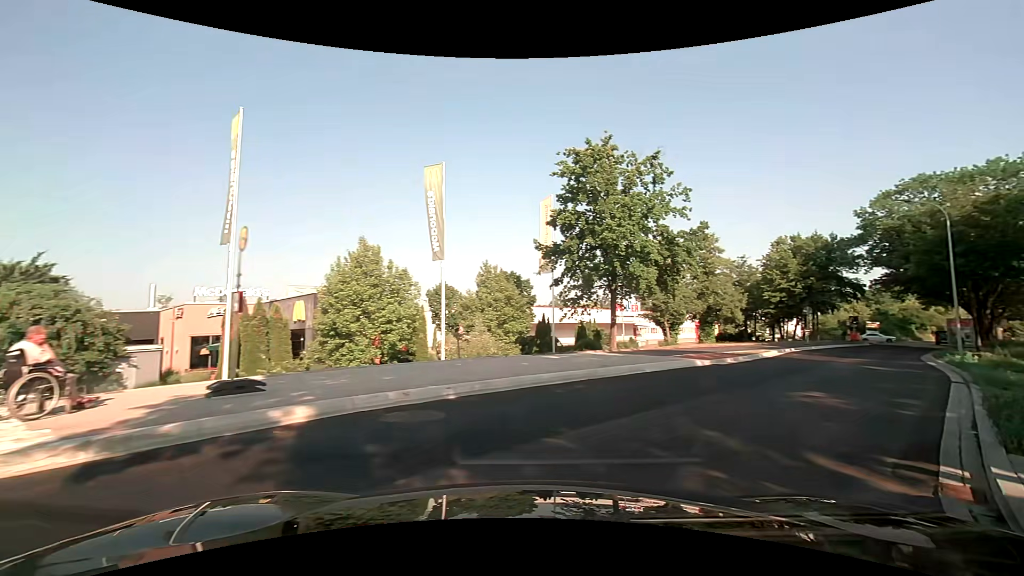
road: unclassified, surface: asphalt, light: Day
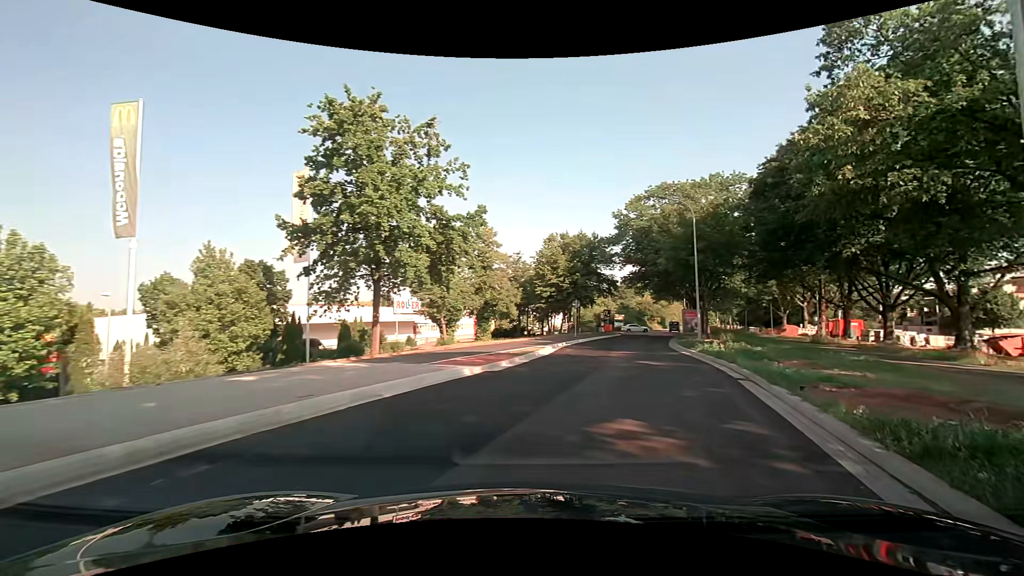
(+1.1, +5.5) m; +23°
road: tertiary
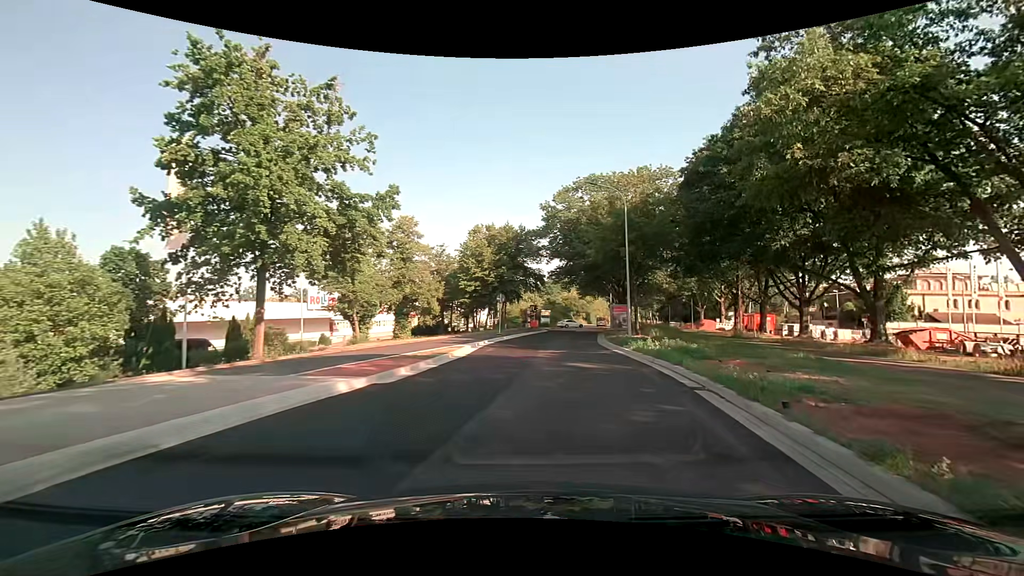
(+0.2, +3.2) m; +7°
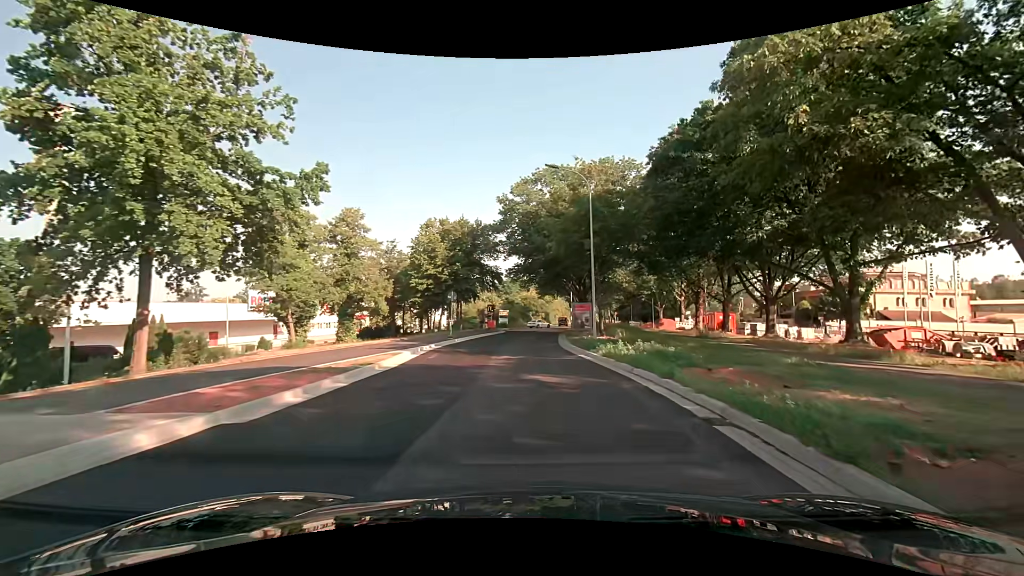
(+0.2, +3.5) m; +4°
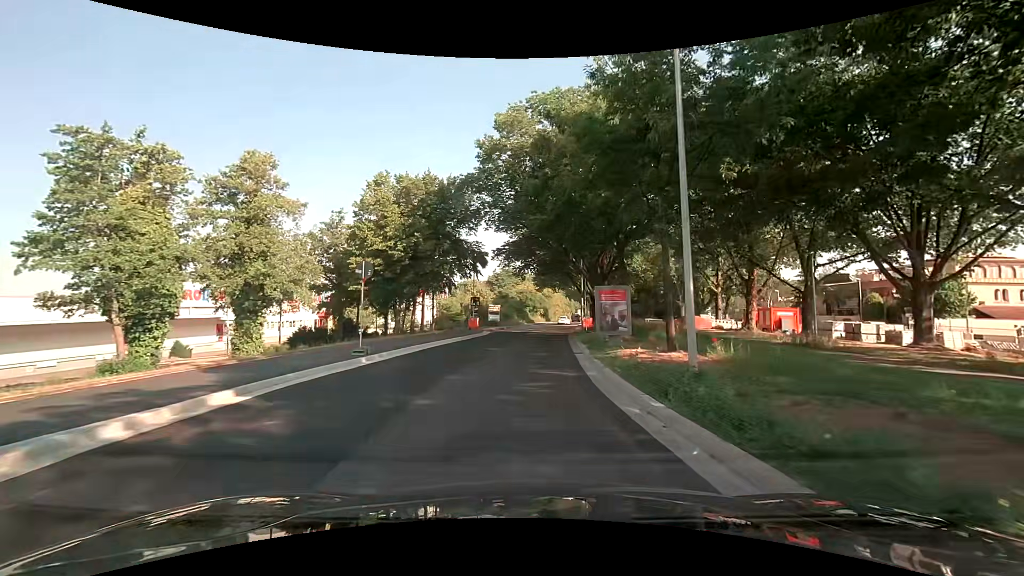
(+0.4, +16.3) m; 0°
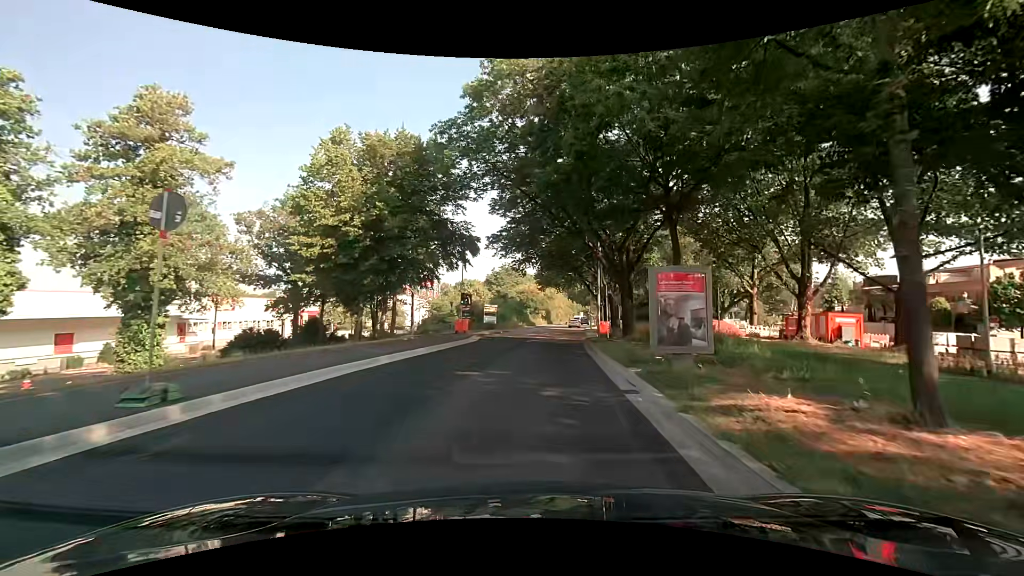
(-0.1, +9.0) m; -1°
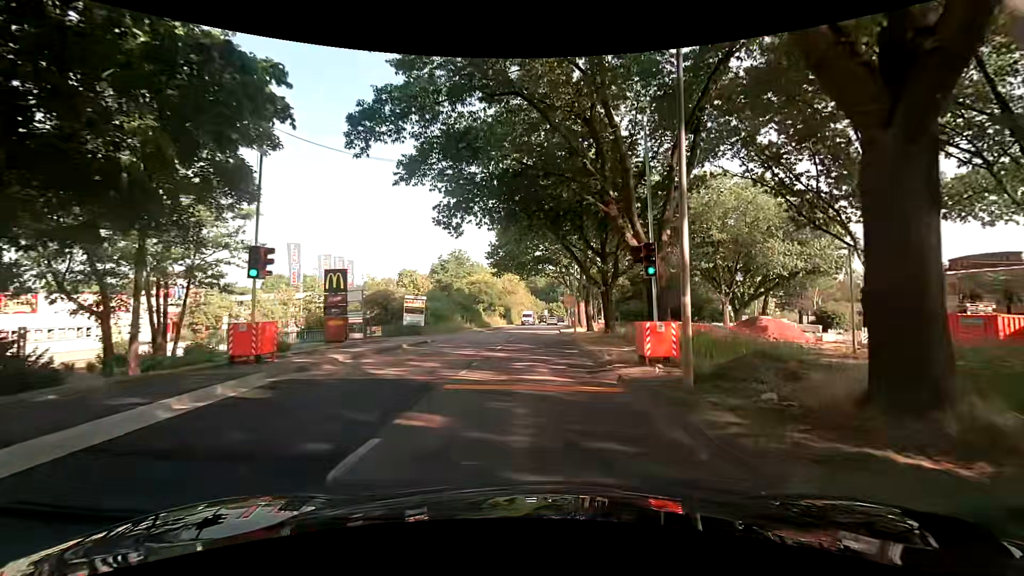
(+1.3, +23.9) m; +5°
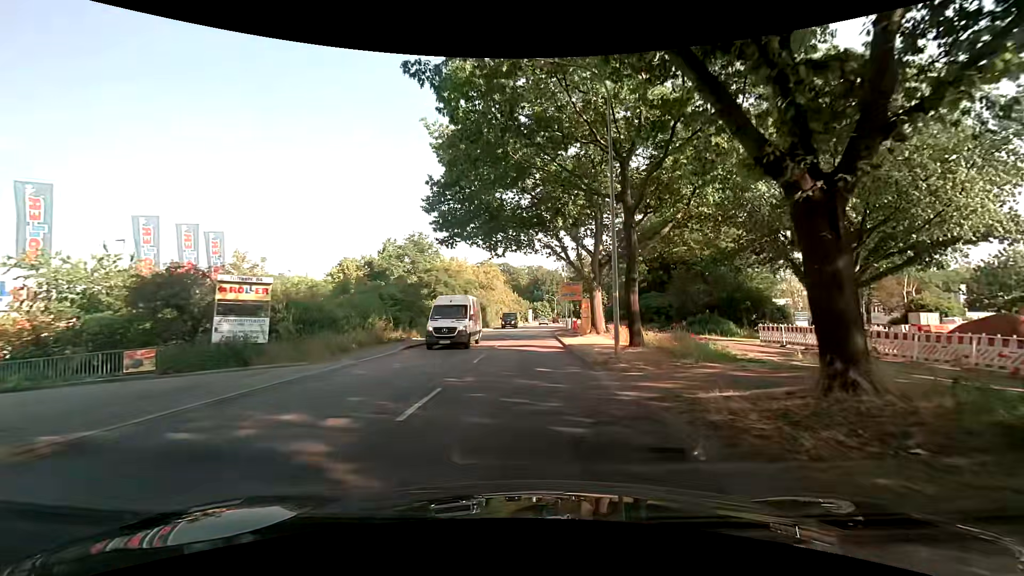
(+0.4, +22.7) m; +3°
(0, +10) (0, +20) (0, +30) (0, +40) (0, +50) (0, +60) (0, +70) (0, +80) (0, +90) (+1, +100) m
